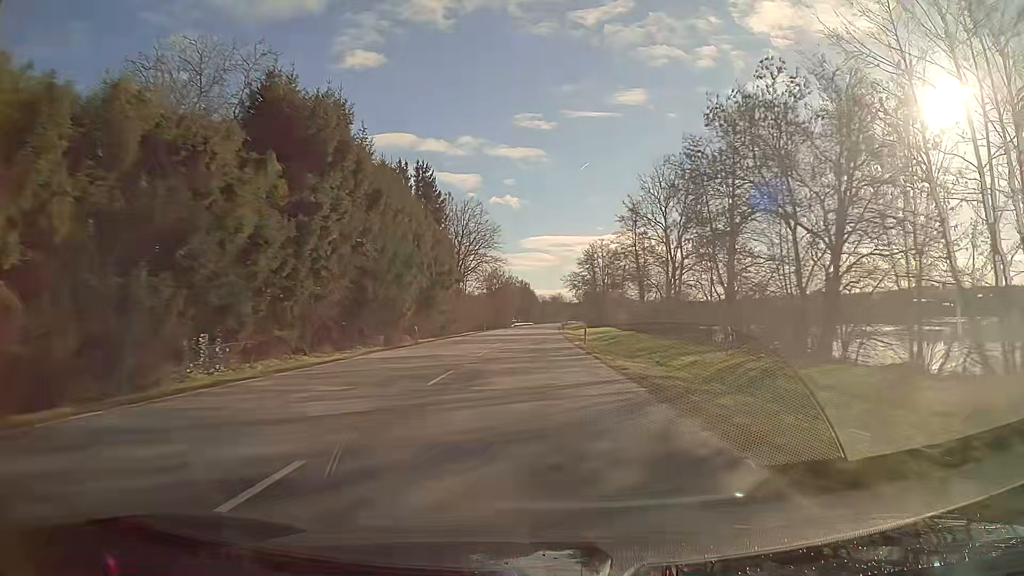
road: primary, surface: asphalt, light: Day
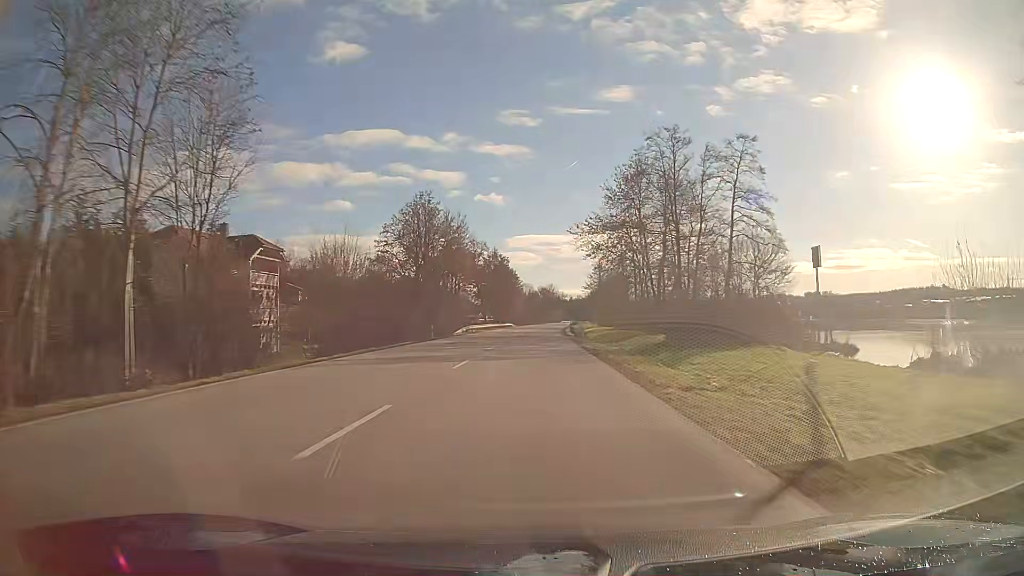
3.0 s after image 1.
(+0.9, +79.8) m; +1°
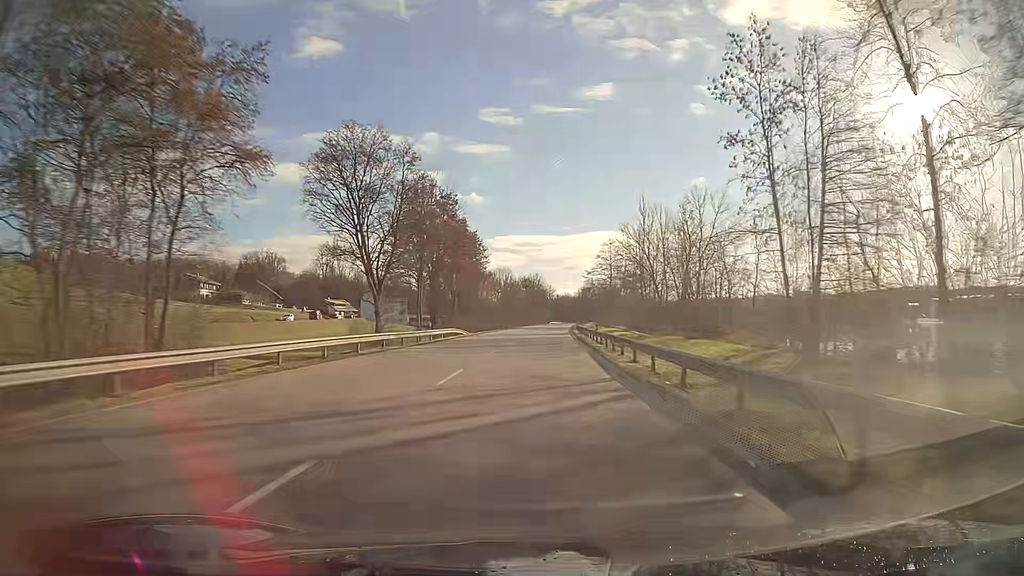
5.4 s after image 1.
(+0.8, +63.9) m; +2°
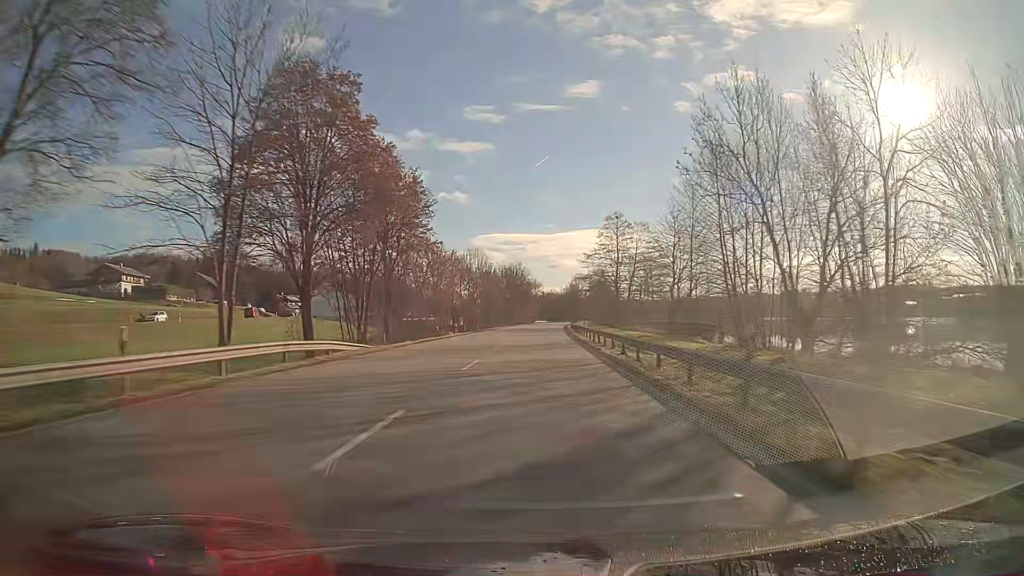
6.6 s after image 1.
(+0.3, +31.9) m; +1°
